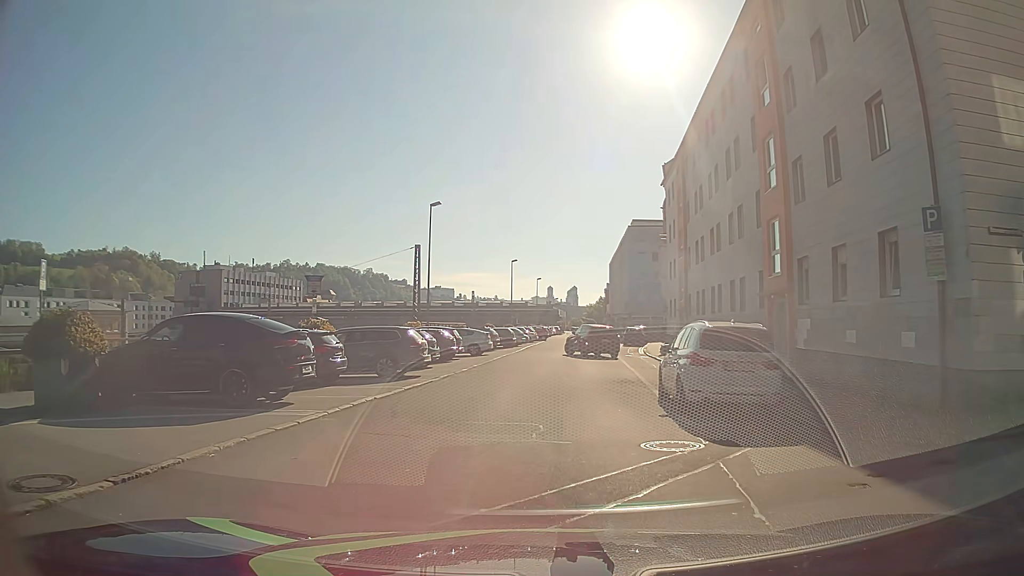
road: residential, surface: asphalt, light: Day
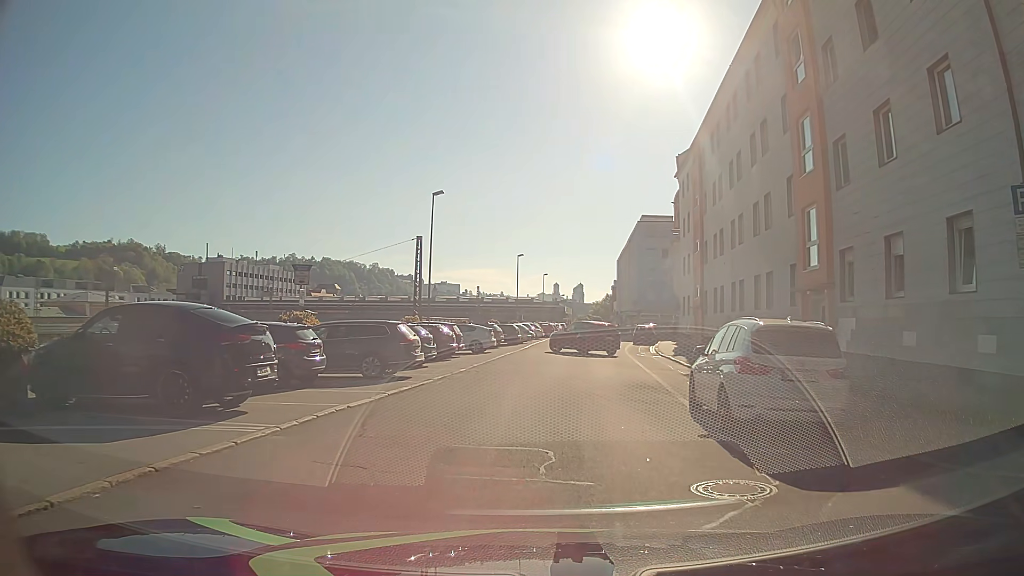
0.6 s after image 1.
(0.0, +2.5) m; +1°
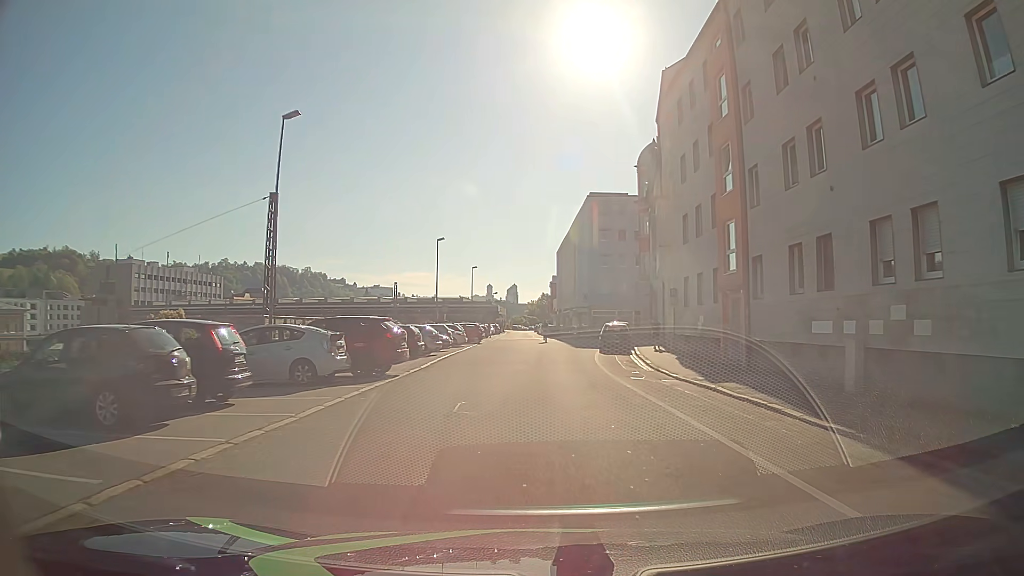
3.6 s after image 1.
(+0.7, +18.6) m; +6°
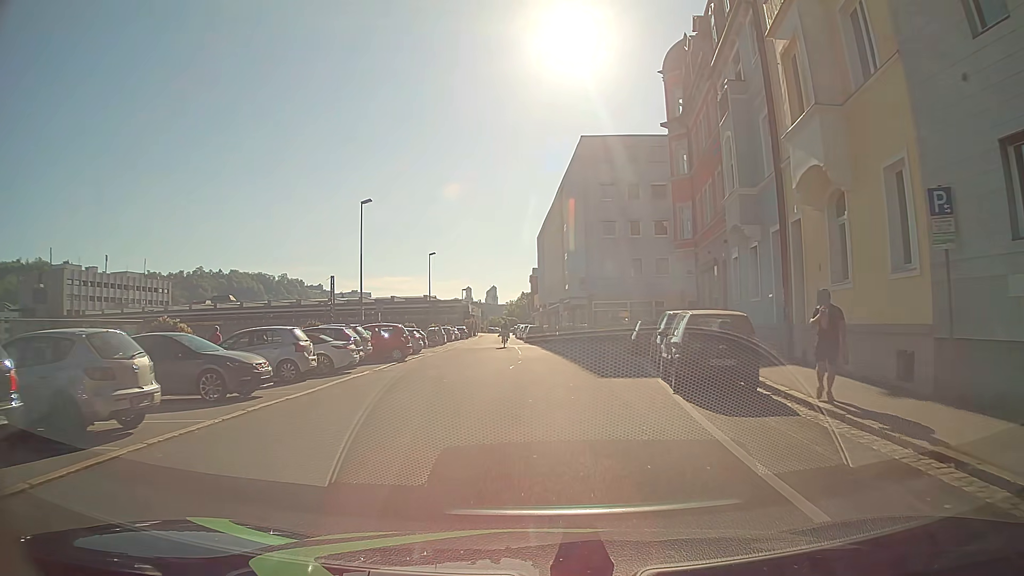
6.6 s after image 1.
(+0.1, +23.4) m; +1°
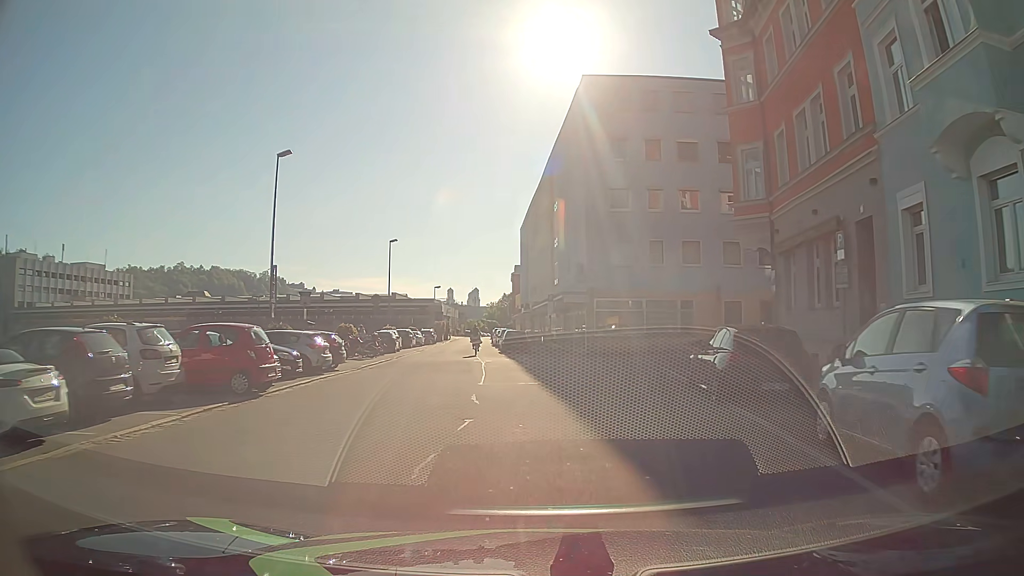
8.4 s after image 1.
(+0.1, +13.8) m; +1°
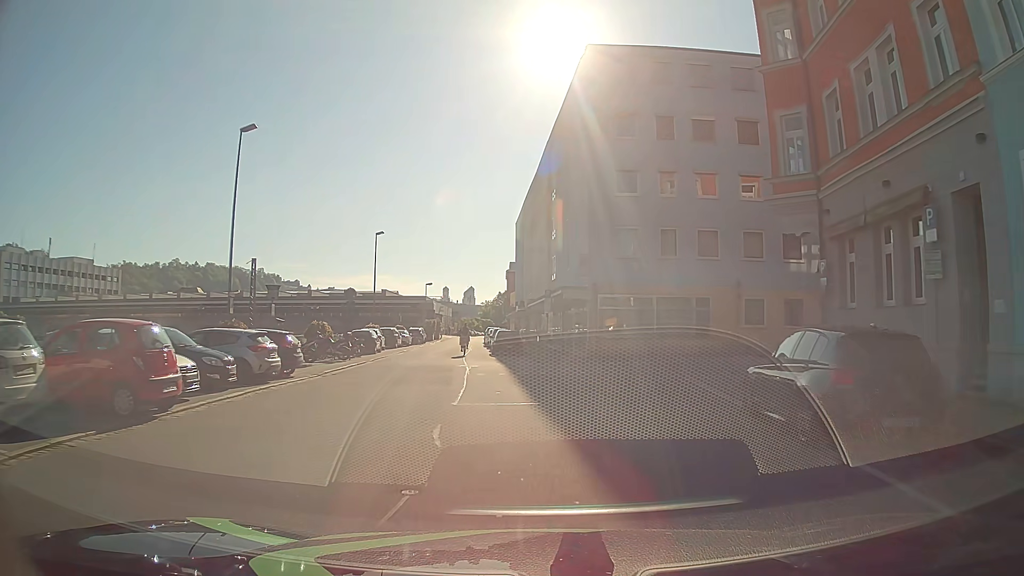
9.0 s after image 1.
(+0.1, +4.3) m; +1°
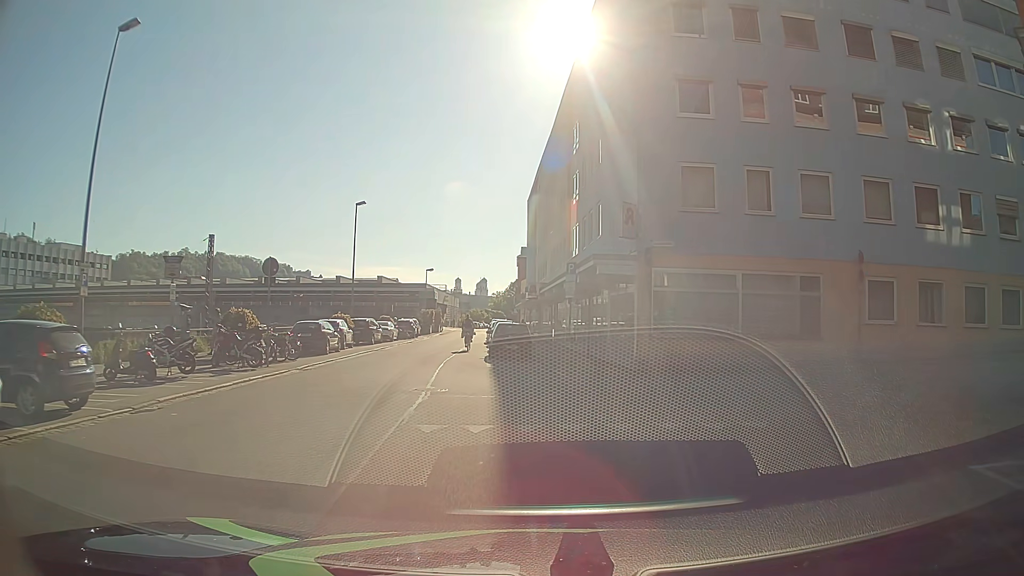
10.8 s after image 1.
(0.0, +11.3) m; 0°
